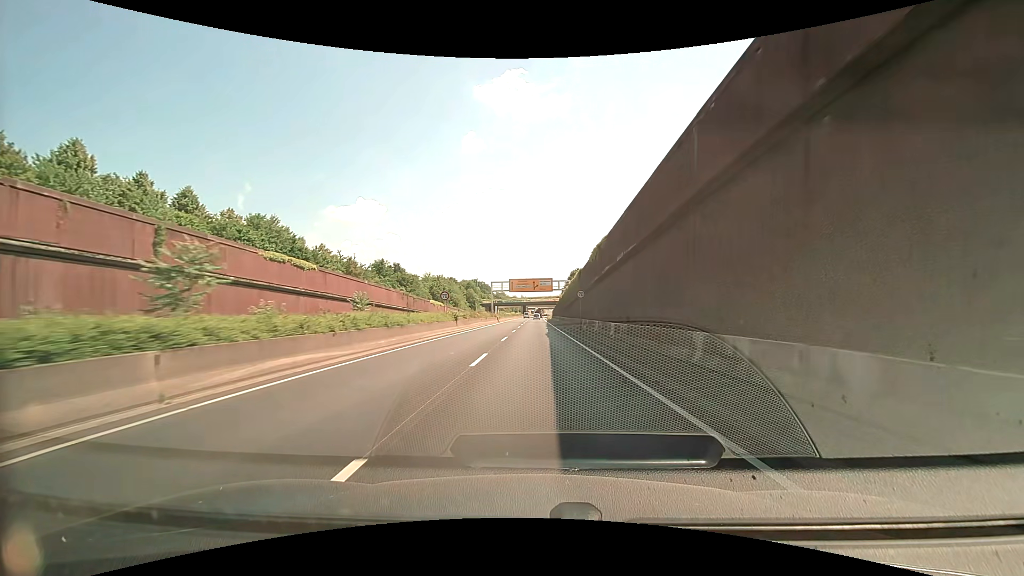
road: trunk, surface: asphalt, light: Day
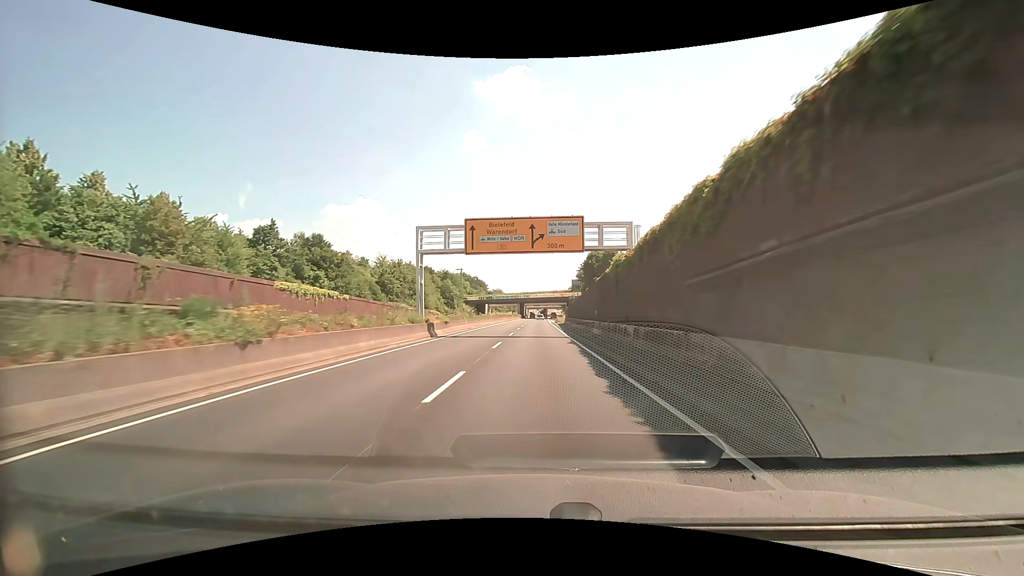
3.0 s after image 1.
(+0.1, +53.6) m; 0°
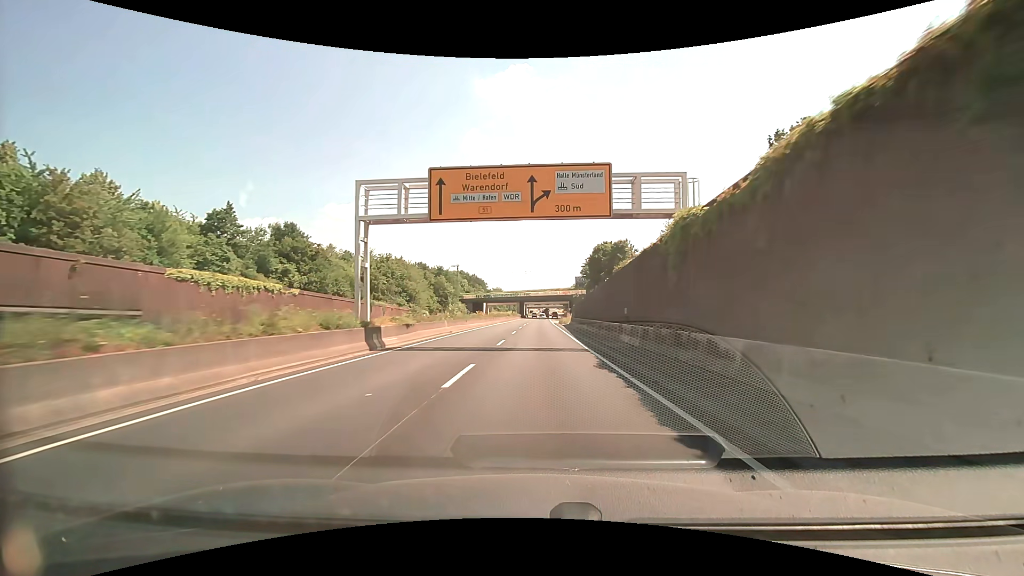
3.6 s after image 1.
(0.0, +10.7) m; 0°
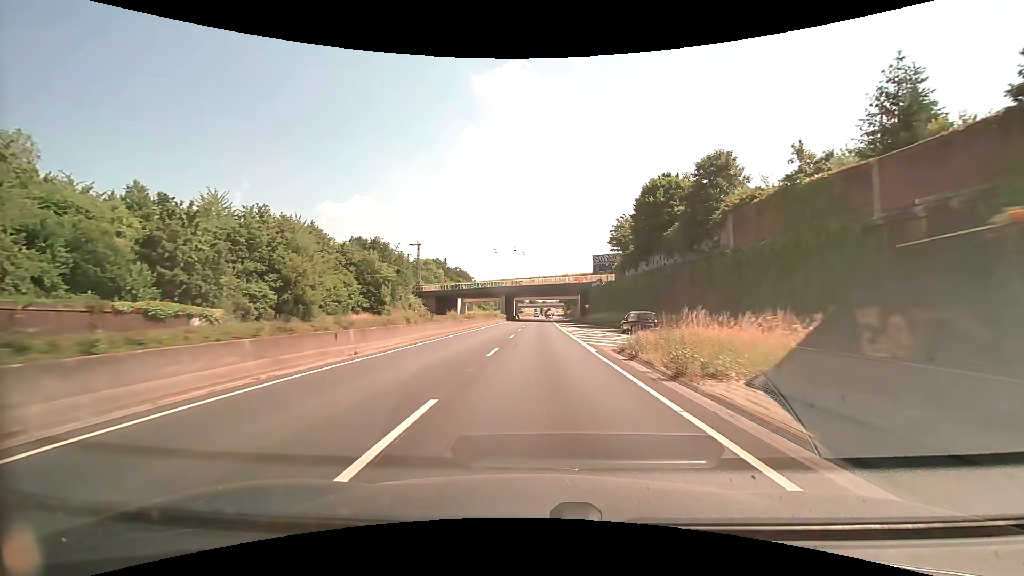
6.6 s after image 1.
(+0.1, +53.7) m; 0°
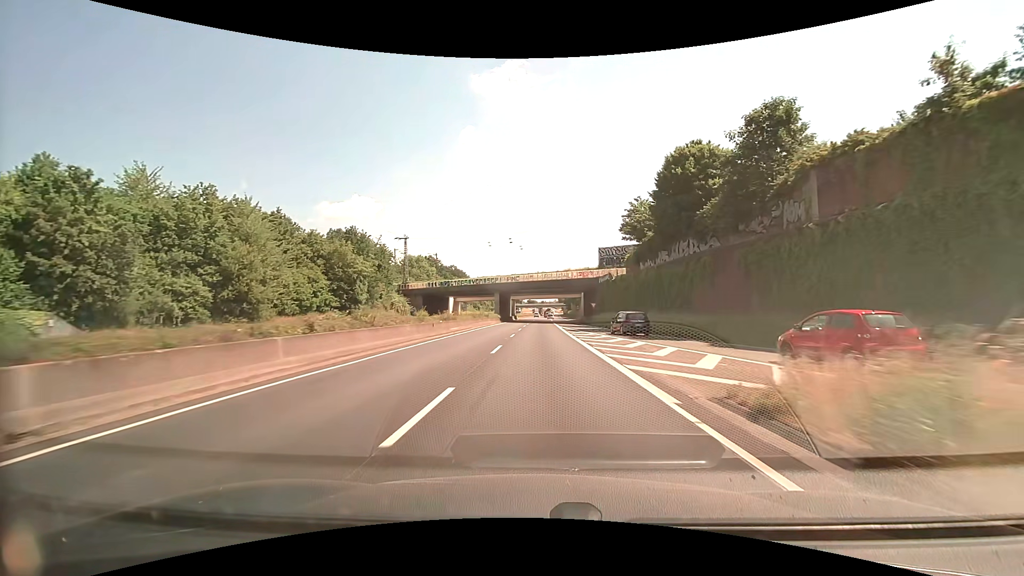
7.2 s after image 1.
(0.0, +10.7) m; 0°
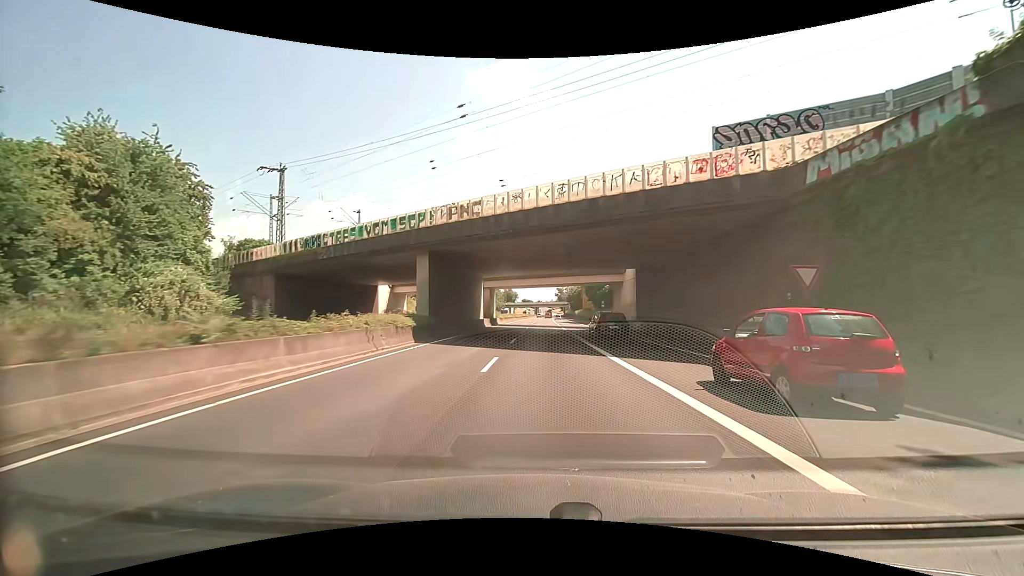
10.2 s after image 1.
(+0.1, +53.7) m; +1°
(0, +10) (0, +20) (0, +30) (0, +40) (0, +50) (0, +60) (0, +70) (0, +80) (+1, +90) (+1, +100) m
